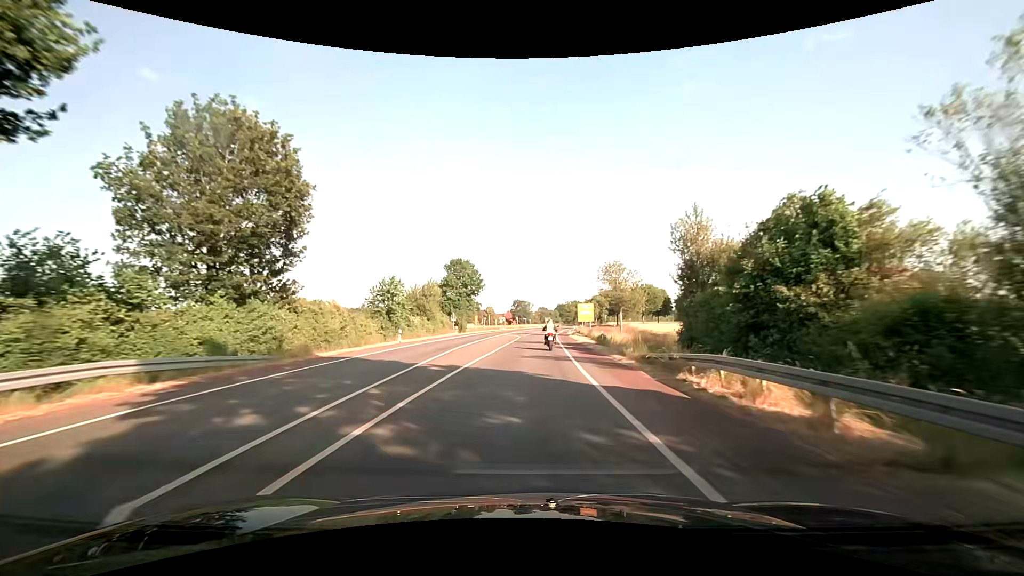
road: secondary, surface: asphalt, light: Day
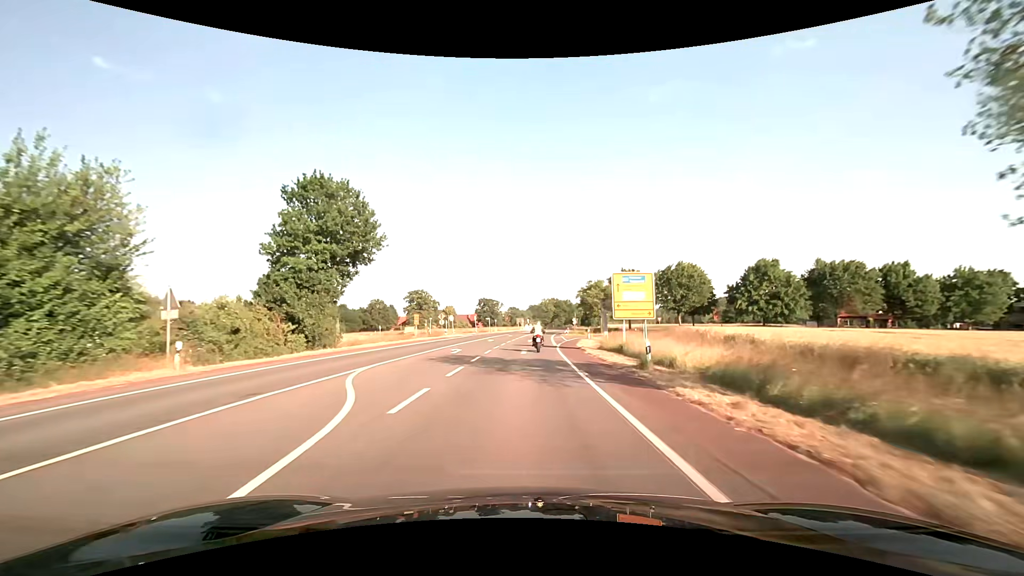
(+1.6, +48.6) m; +3°
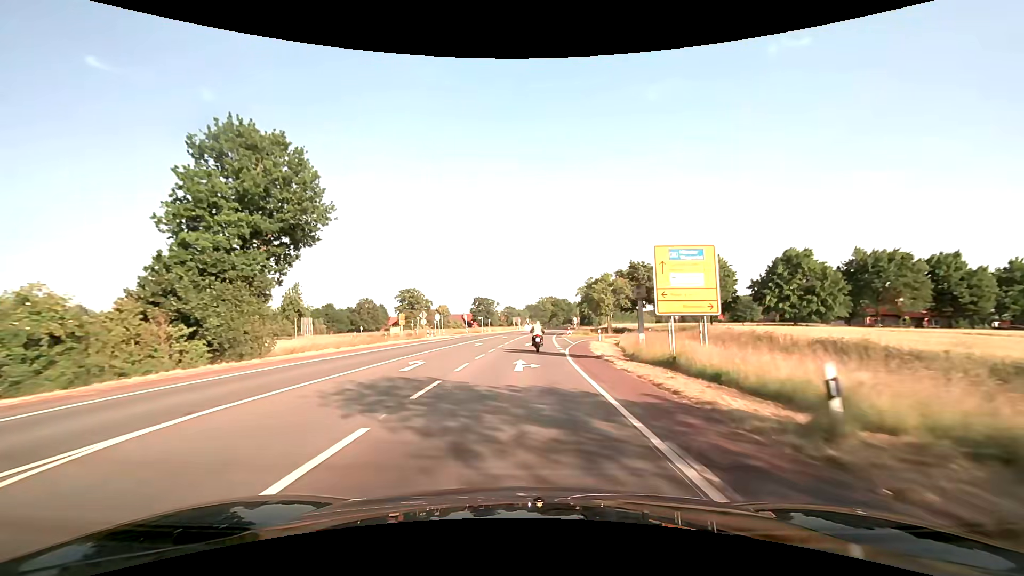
(0.0, +9.7) m; 0°
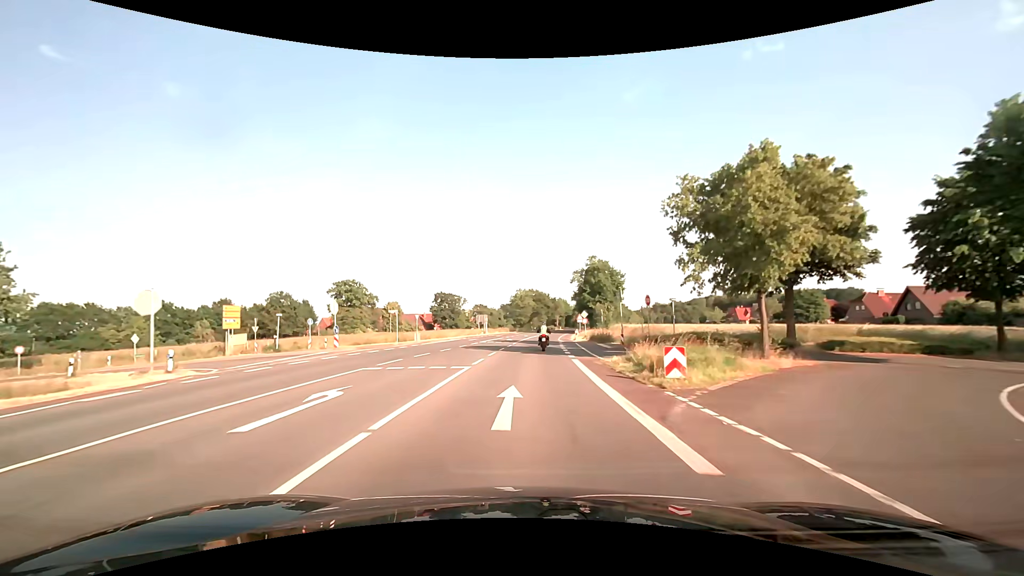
(+1.4, +49.1) m; +3°
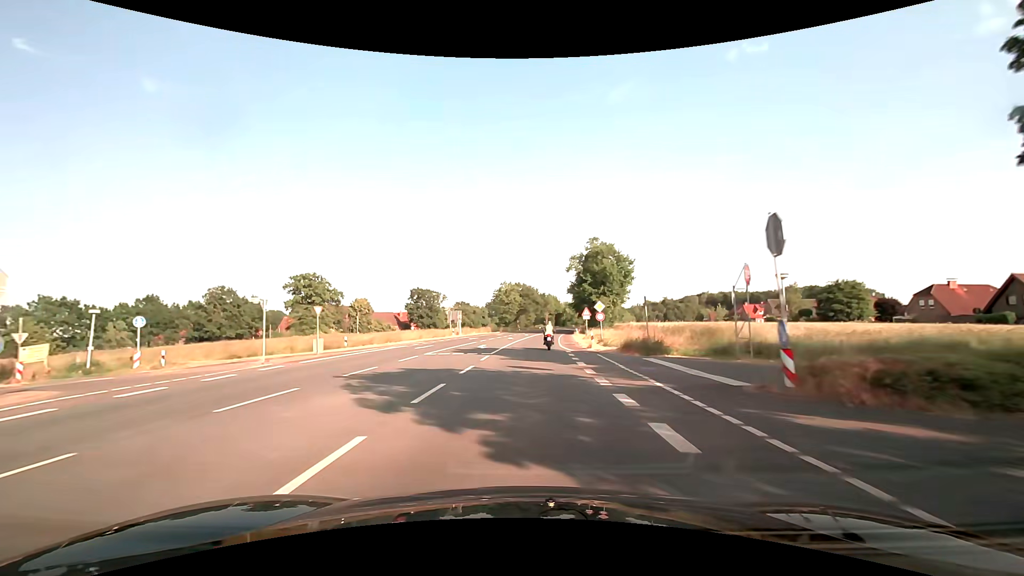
(+0.3, +20.2) m; +1°
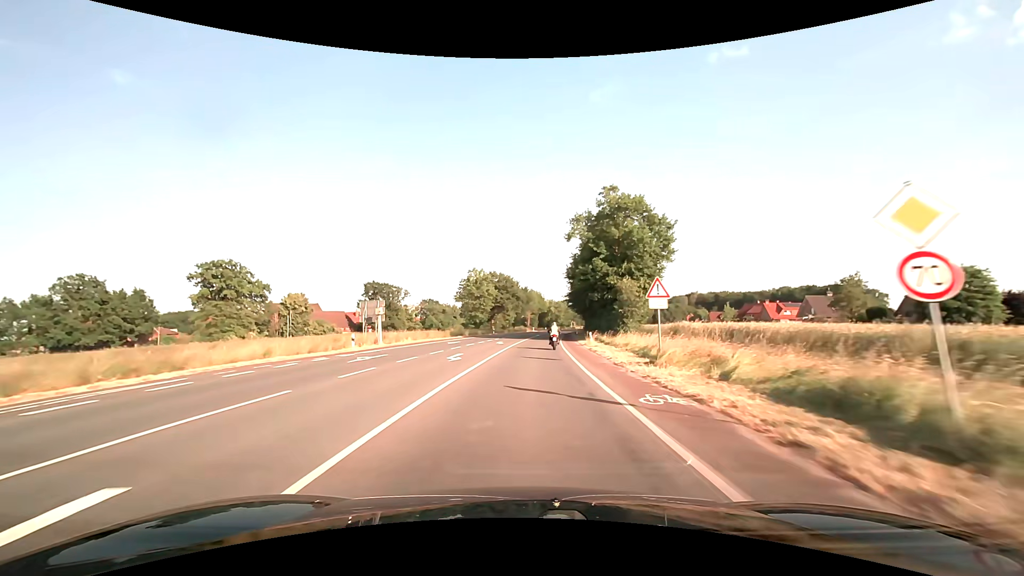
(+0.6, +31.1) m; +2°
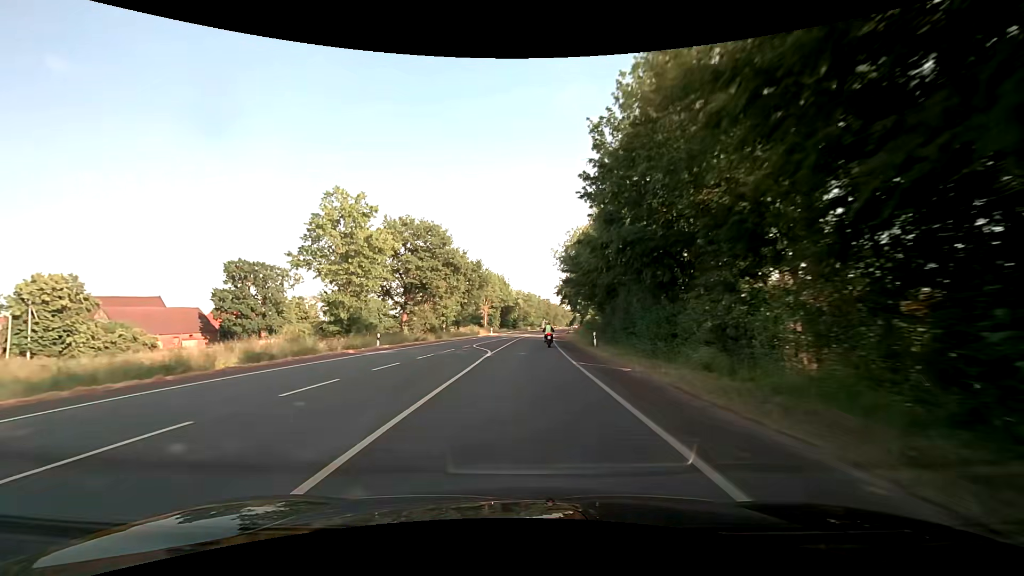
(+2.2, +54.2) m; +4°
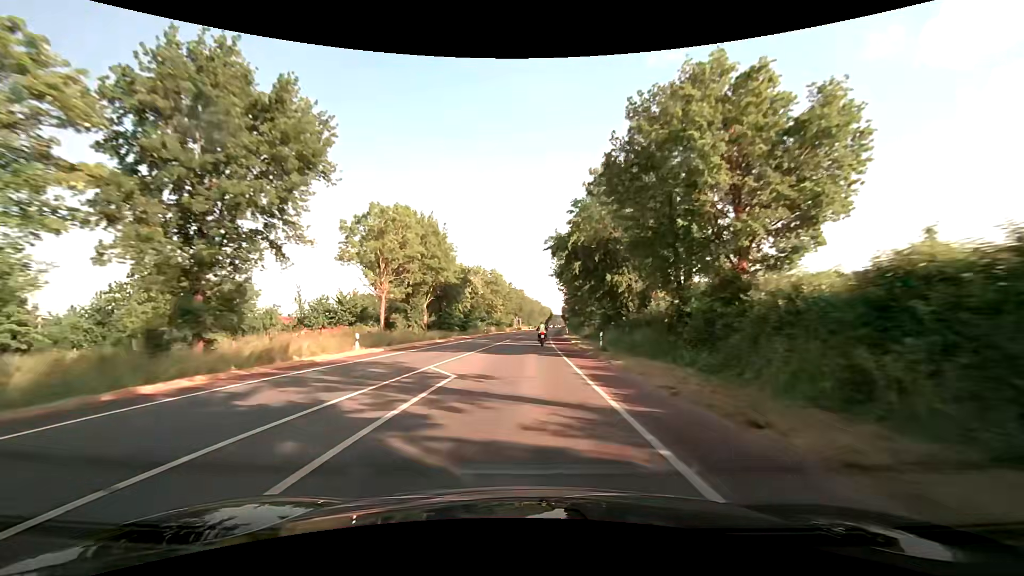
(+2.1, +57.5) m; +4°
(0, +10) (0, +20) (0, +30) (+1, +40) (+1, +50) (+2, +60) (+2, +70) (+3, +80) (+4, +90) (+4, +100) m
